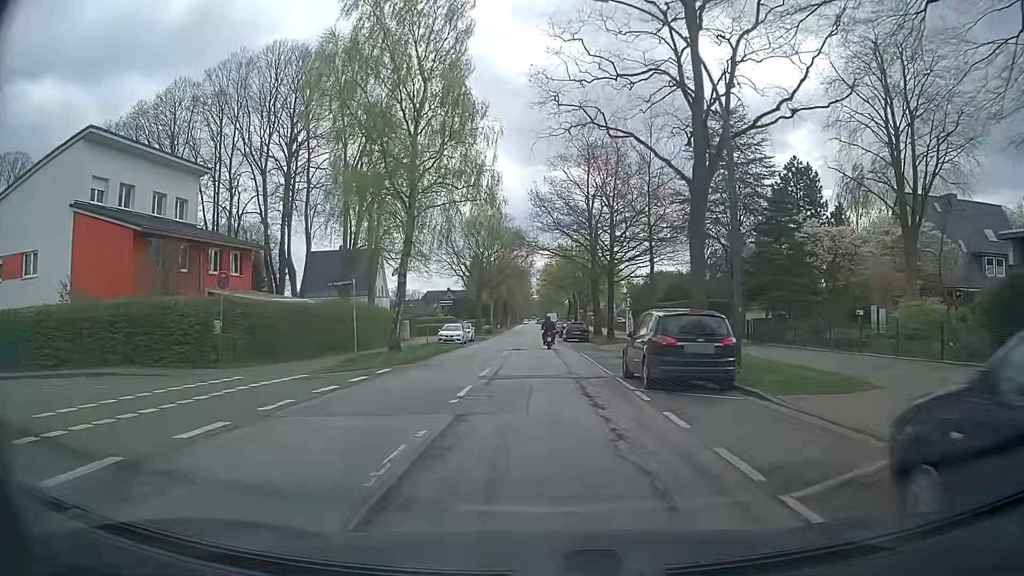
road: secondary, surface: asphalt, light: Day
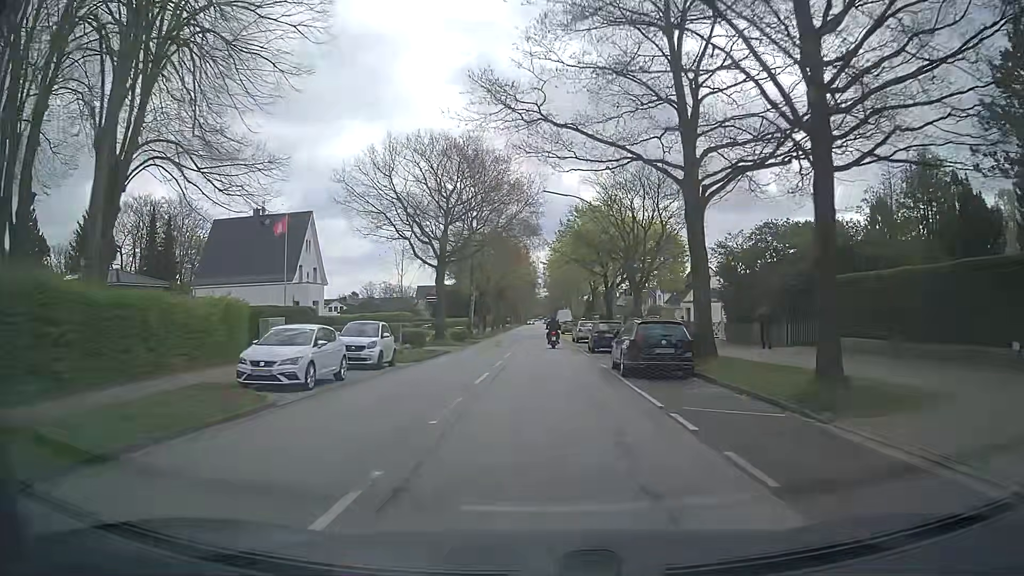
(+0.1, +32.6) m; -1°
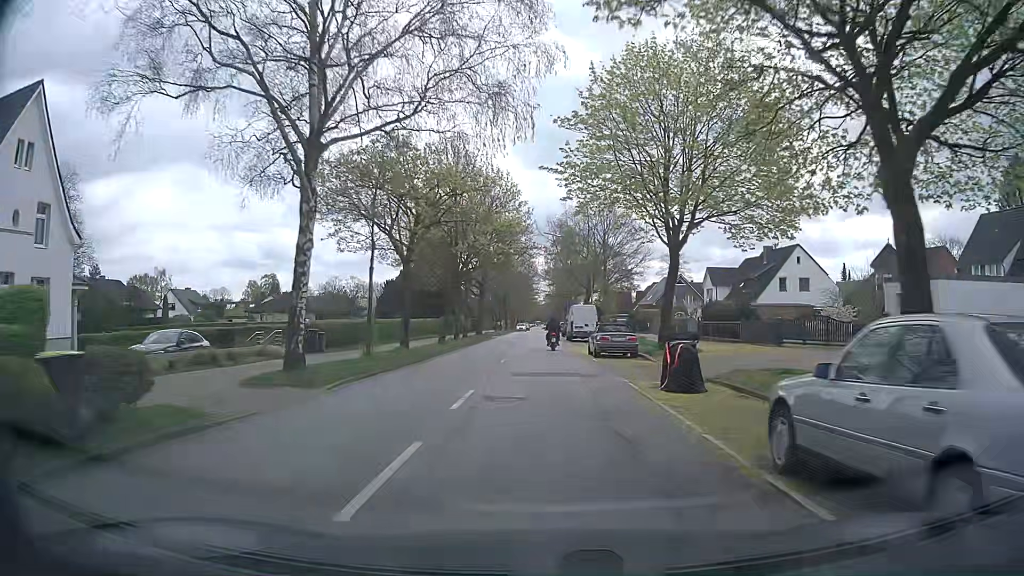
(+0.1, +40.5) m; 0°
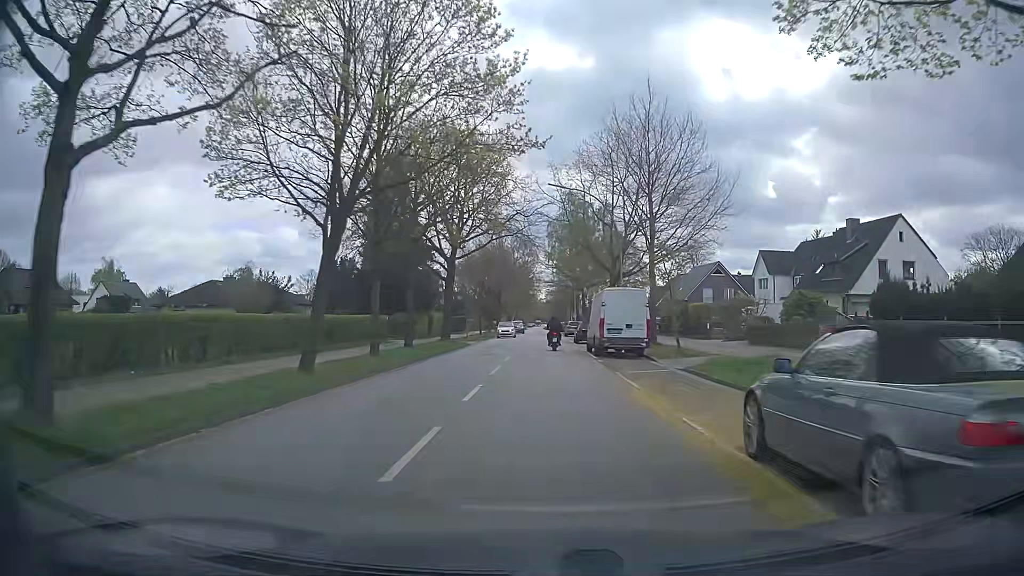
(0.0, +22.8) m; +1°
(0, +10) (0, +20) (0, +30) (0, +40) (0, +50) (0, +60) (0, +70) (-1, +80) (-1, +90) (-1, +100) m
